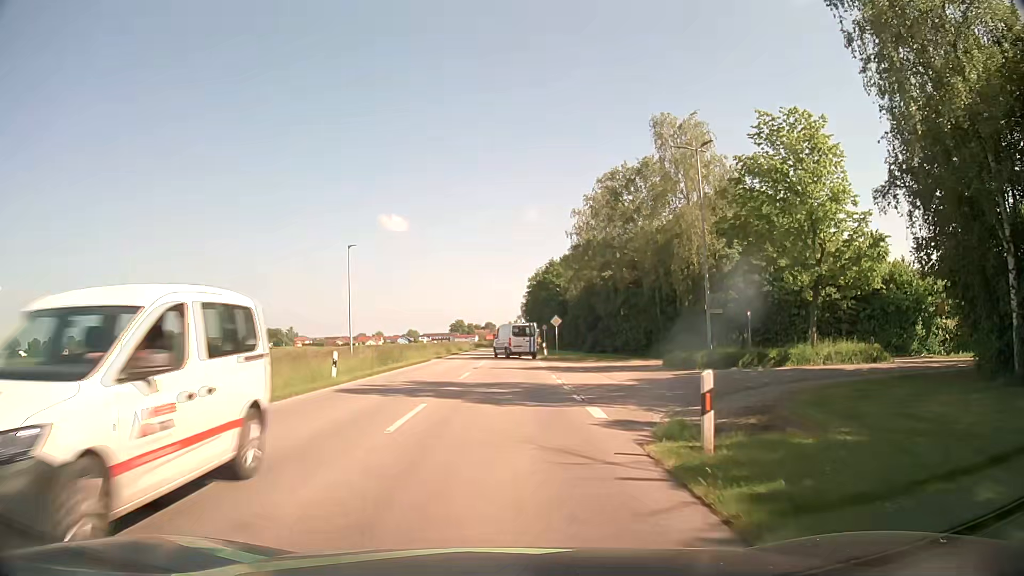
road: secondary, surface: asphalt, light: Day
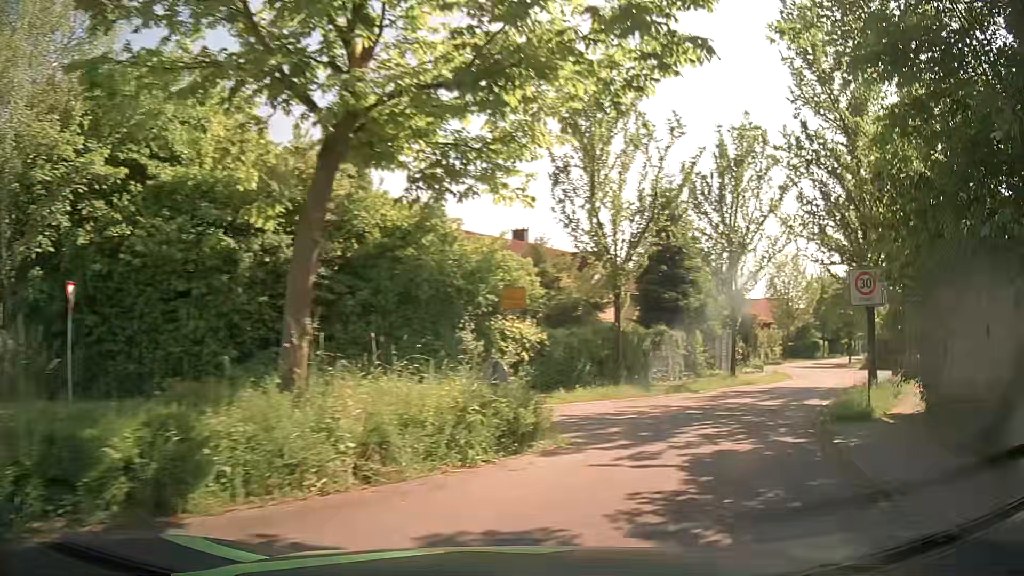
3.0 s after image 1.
(+7.3, +21.6) m; +56°
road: residential
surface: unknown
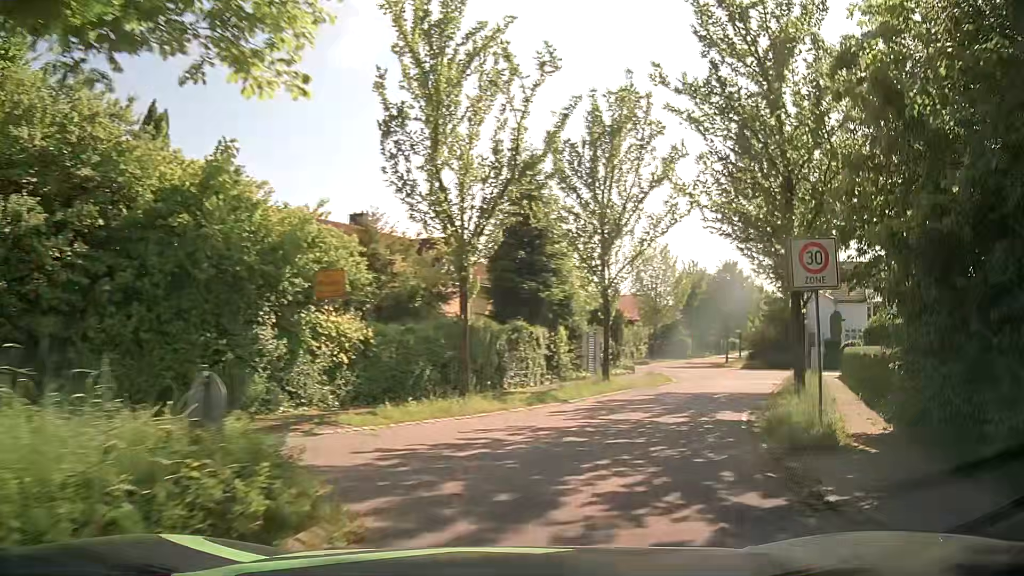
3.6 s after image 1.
(+0.5, +4.6) m; +12°
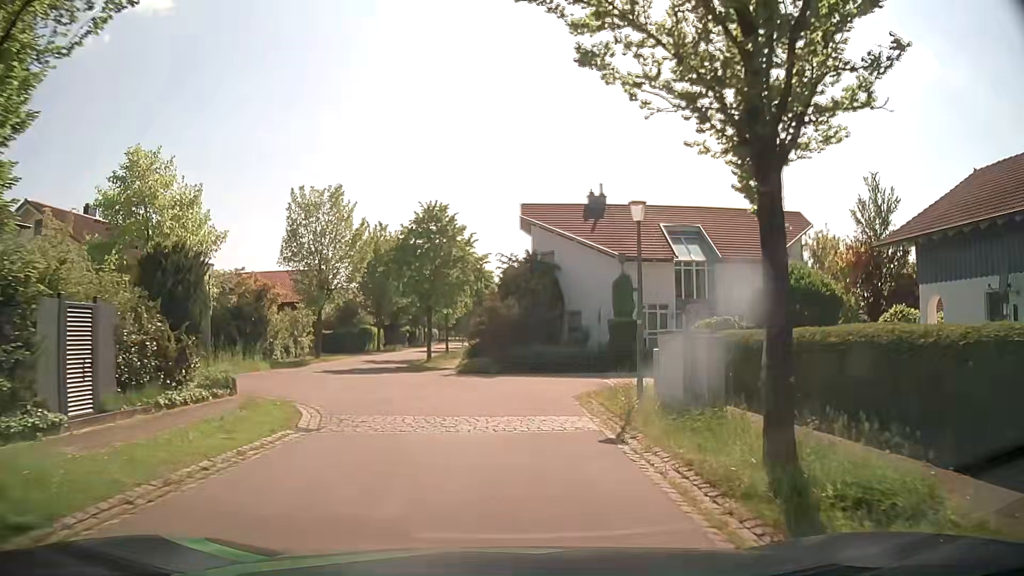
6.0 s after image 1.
(+5.4, +19.0) m; +27°
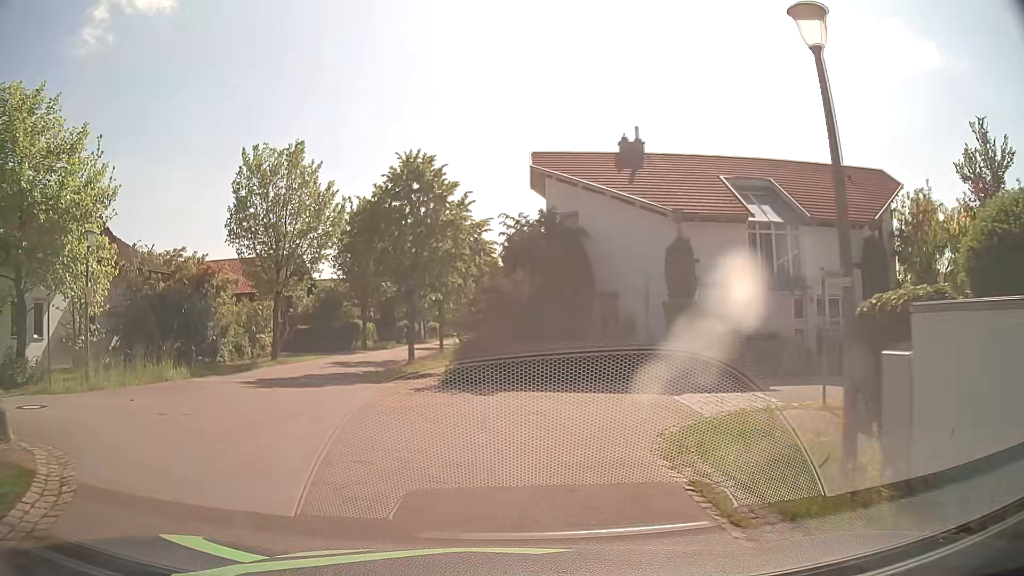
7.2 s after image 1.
(+0.1, +8.6) m; 0°
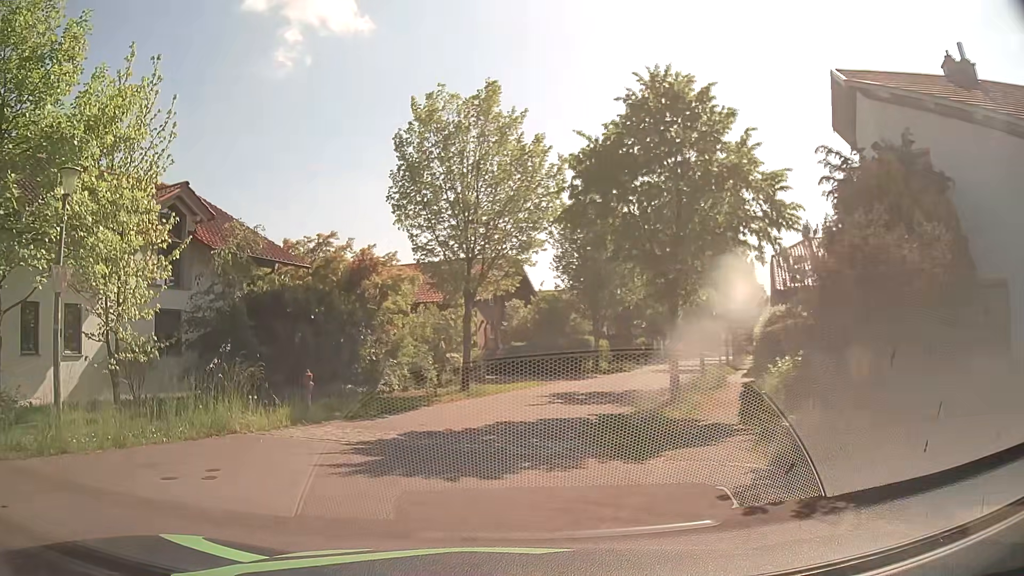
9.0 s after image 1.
(-1.6, +9.5) m; -19°
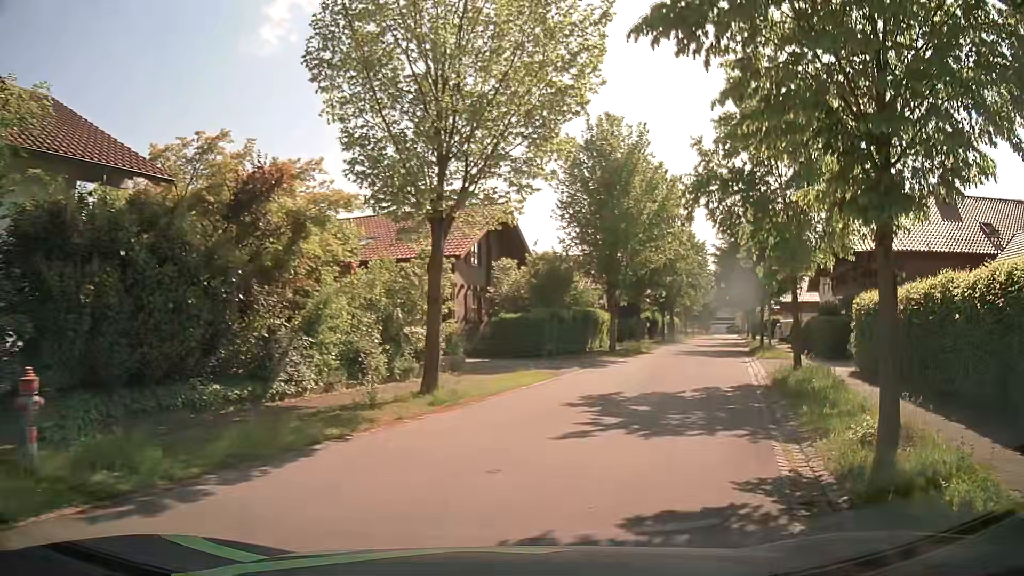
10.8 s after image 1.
(-0.5, +9.6) m; +2°
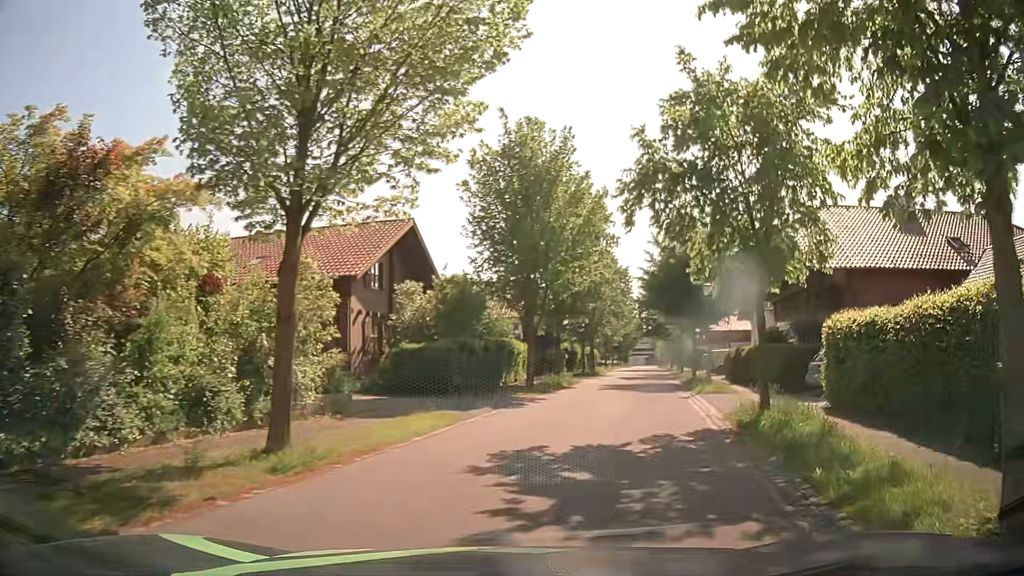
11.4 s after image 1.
(+0.2, +3.6) m; +6°
(+1, +10) (+4, +20) (+6, +29) (+8, +39) (+10, +49) (+12, +59) (+15, +68) (+17, +78) (+19, +88) (+21, +98) m
